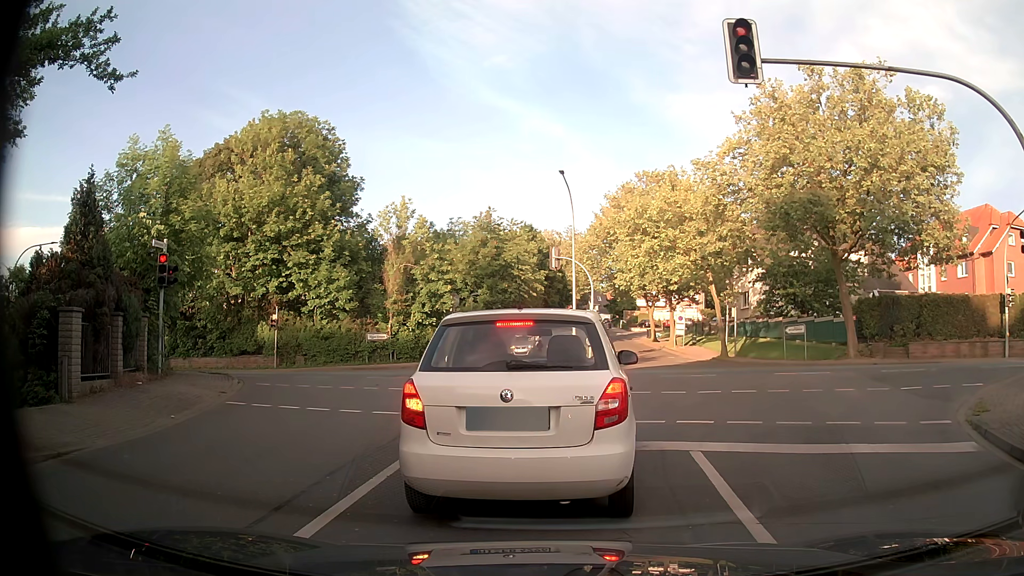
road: residential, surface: asphalt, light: Day
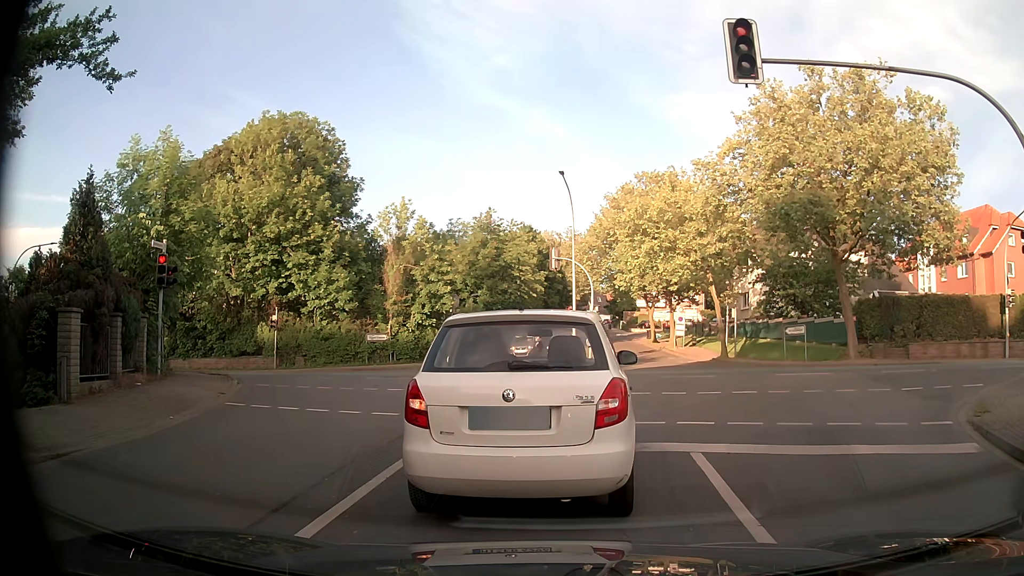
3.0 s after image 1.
(0.0, 0.0) m; 0°
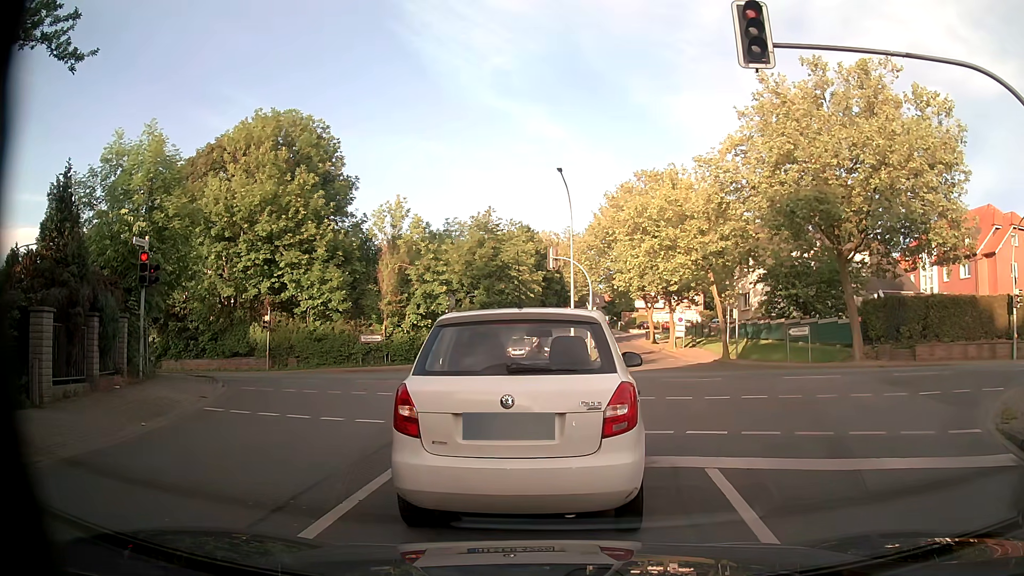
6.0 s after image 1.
(0.0, +0.8) m; 0°
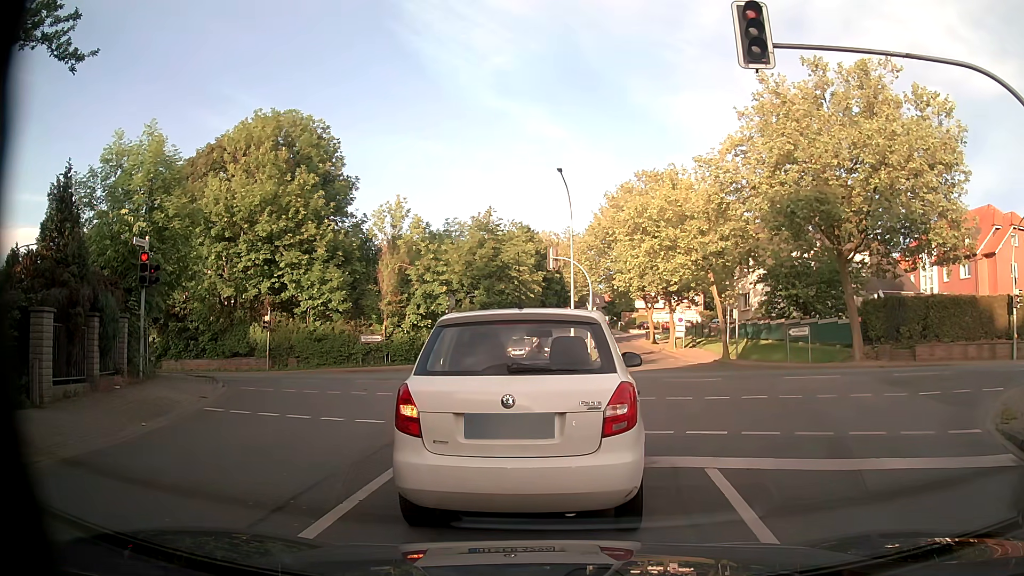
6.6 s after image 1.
(0.0, 0.0) m; 0°
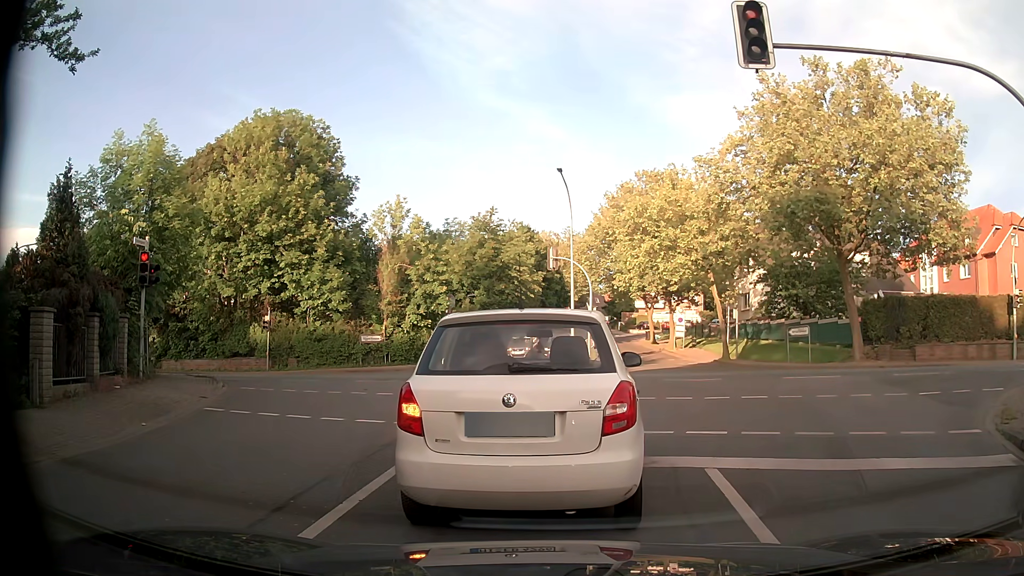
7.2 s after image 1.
(0.0, 0.0) m; 0°
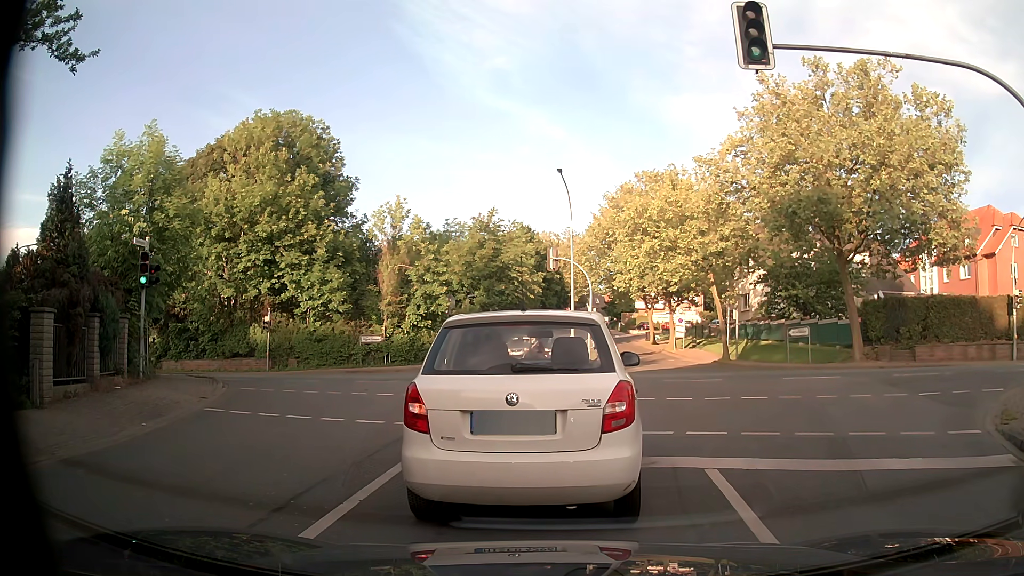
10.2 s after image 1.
(0.0, 0.0) m; 0°
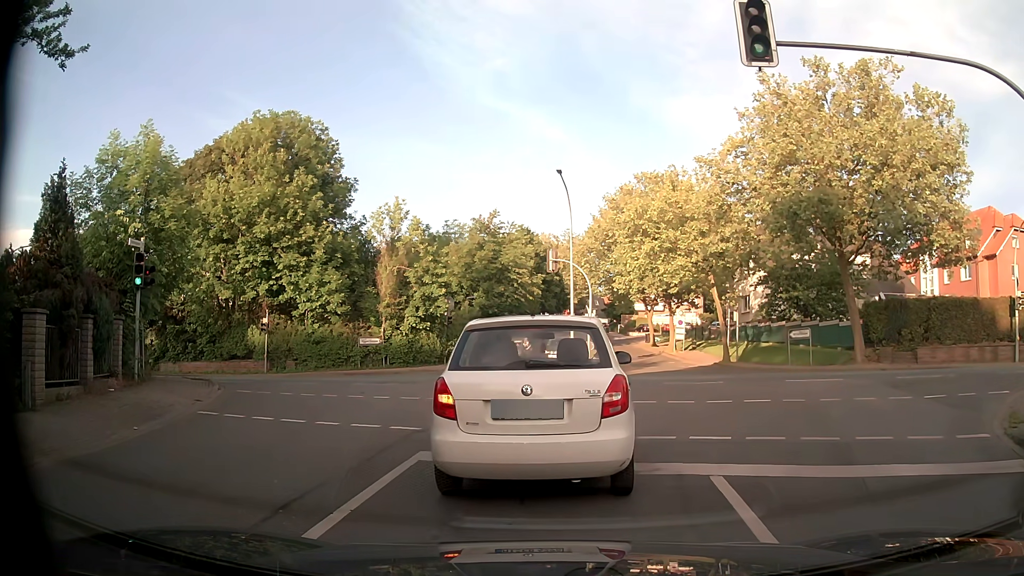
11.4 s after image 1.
(0.0, +0.2) m; 0°
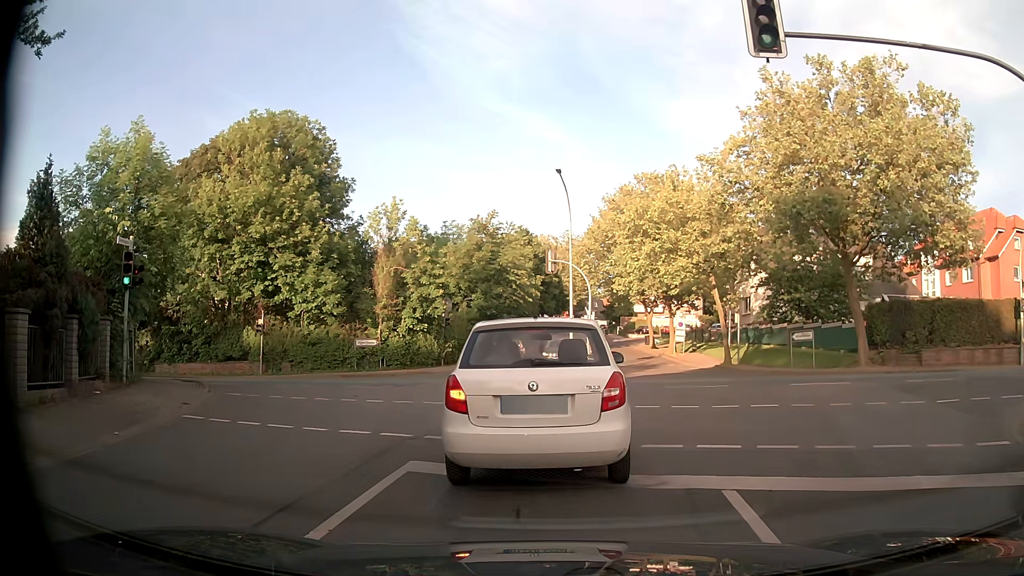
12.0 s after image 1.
(0.0, +0.6) m; 0°
